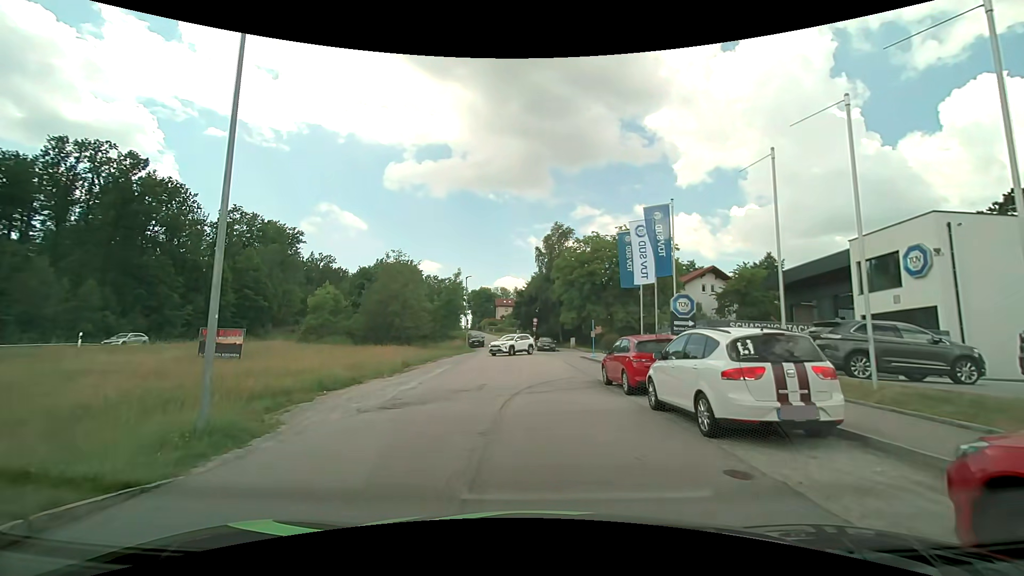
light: Day
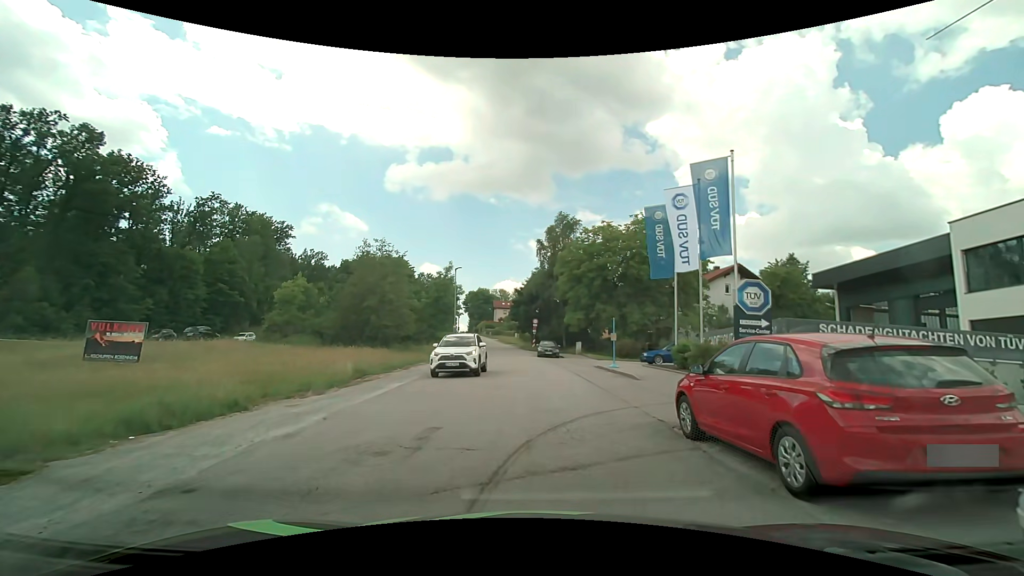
(+0.1, +7.9) m; +1°
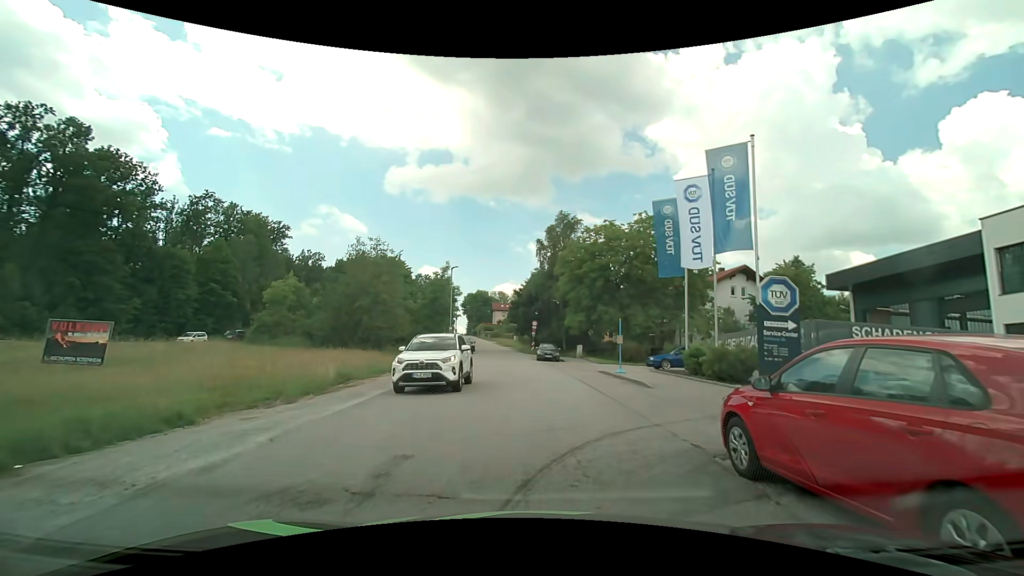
(0.0, +1.9) m; -1°
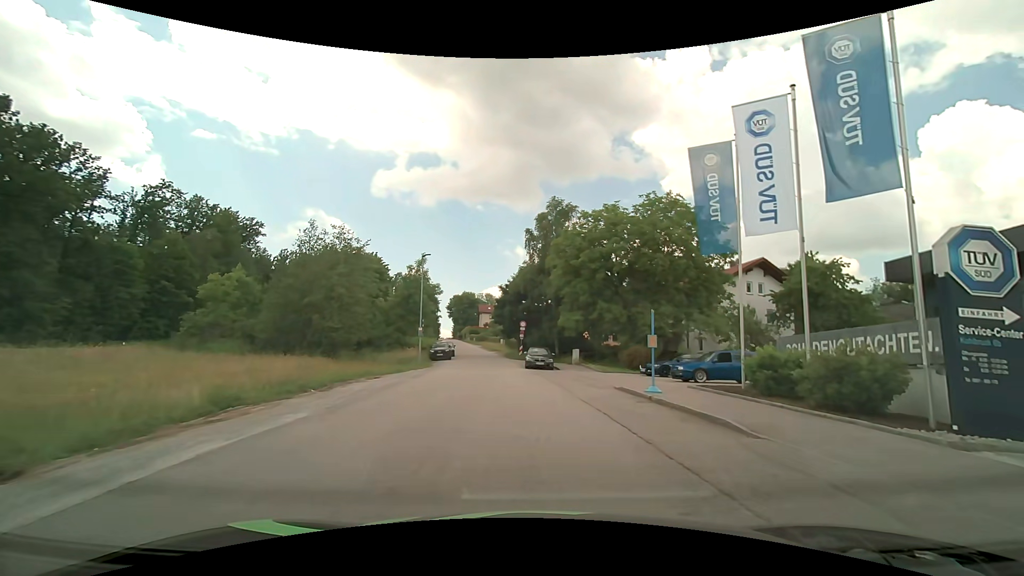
(+0.1, +7.4) m; +2°
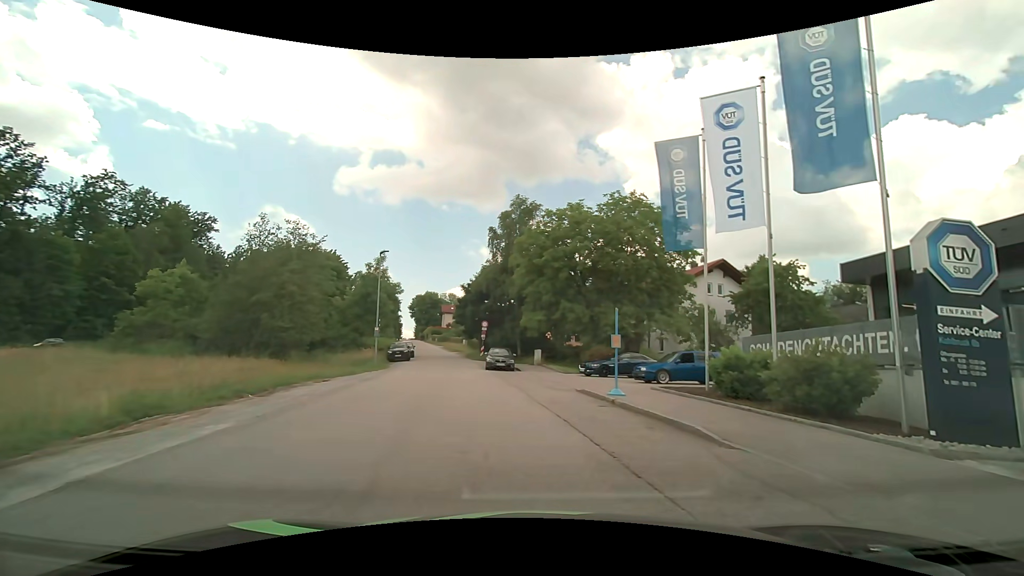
(0.0, +0.9) m; +5°
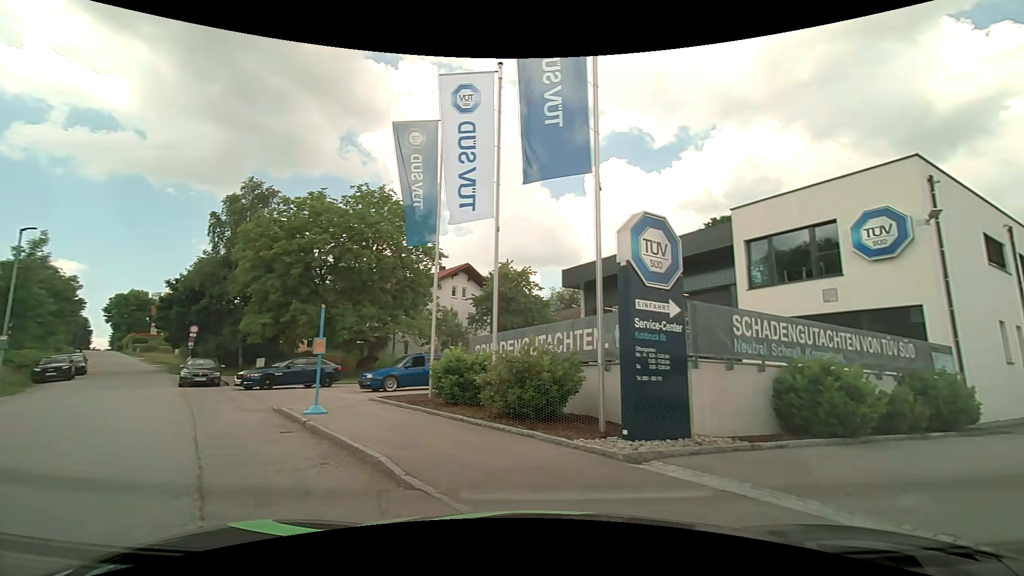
(+0.2, +2.4) m; +23°
